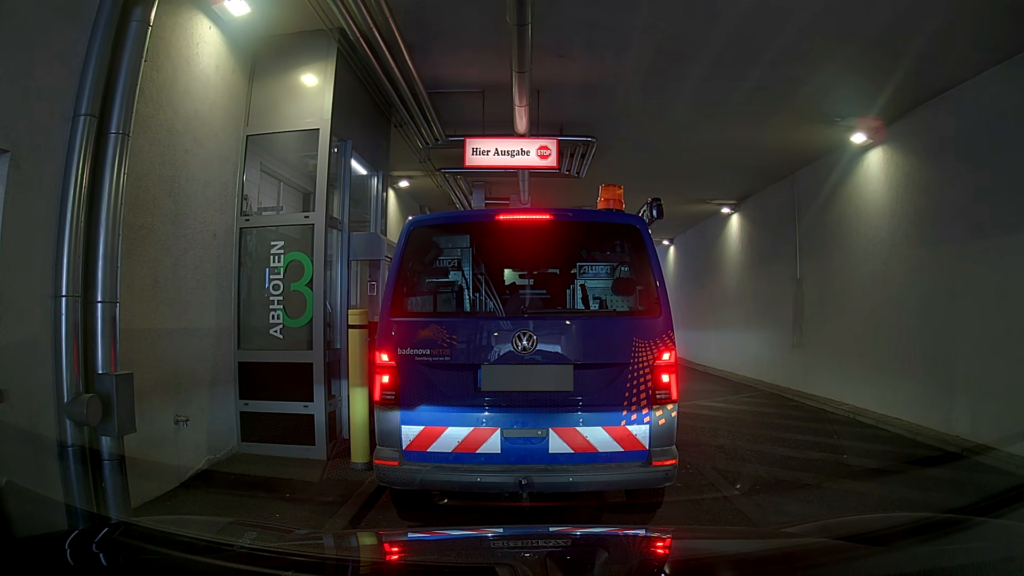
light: Day
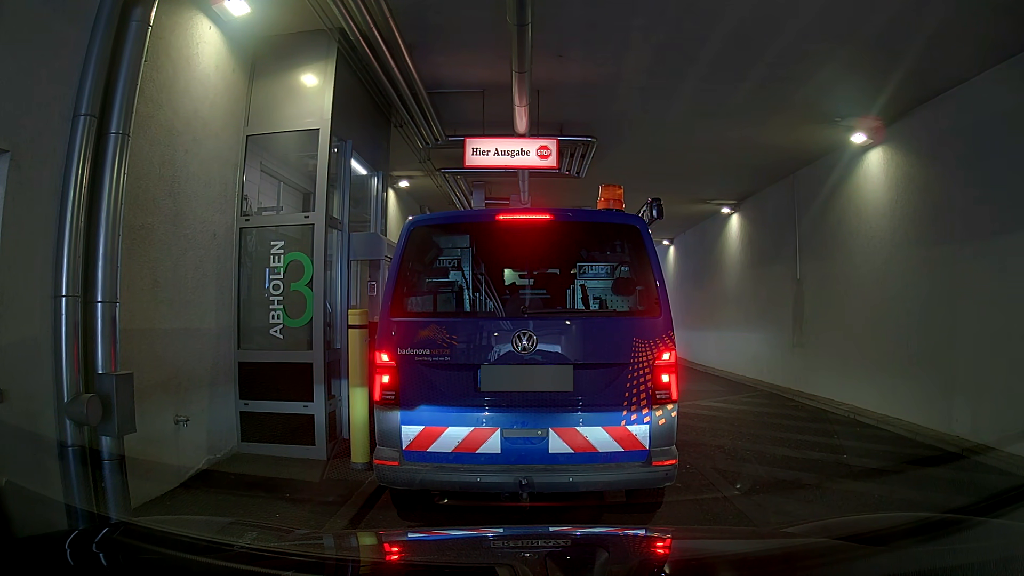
(0.0, 0.0) m; 0°
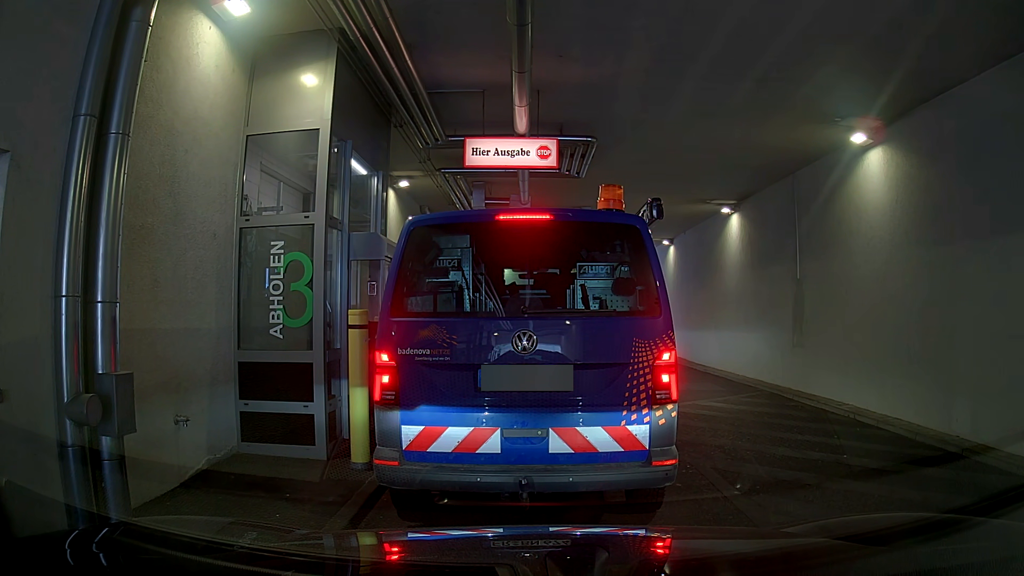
(0.0, 0.0) m; 0°
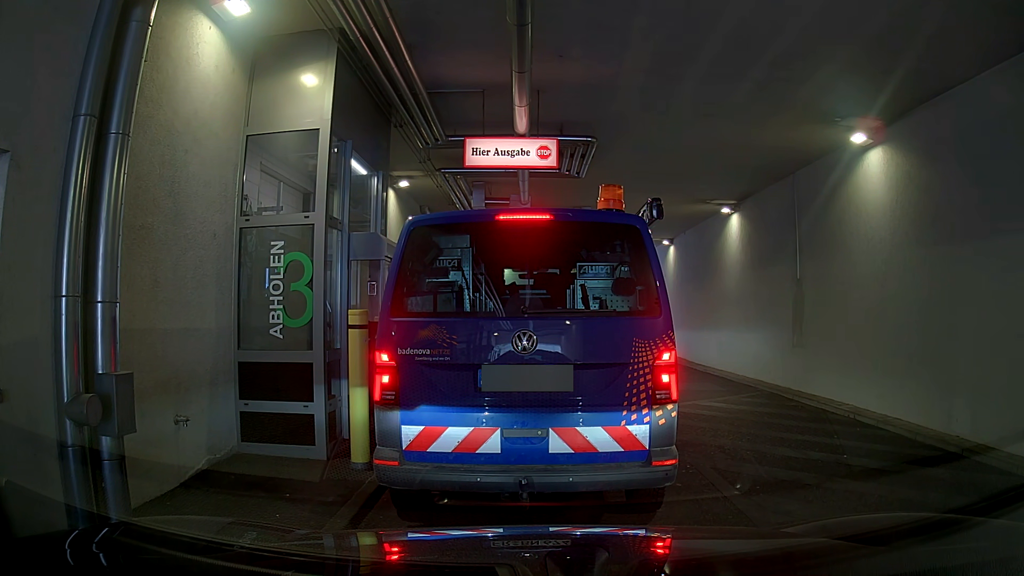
(0.0, 0.0) m; 0°
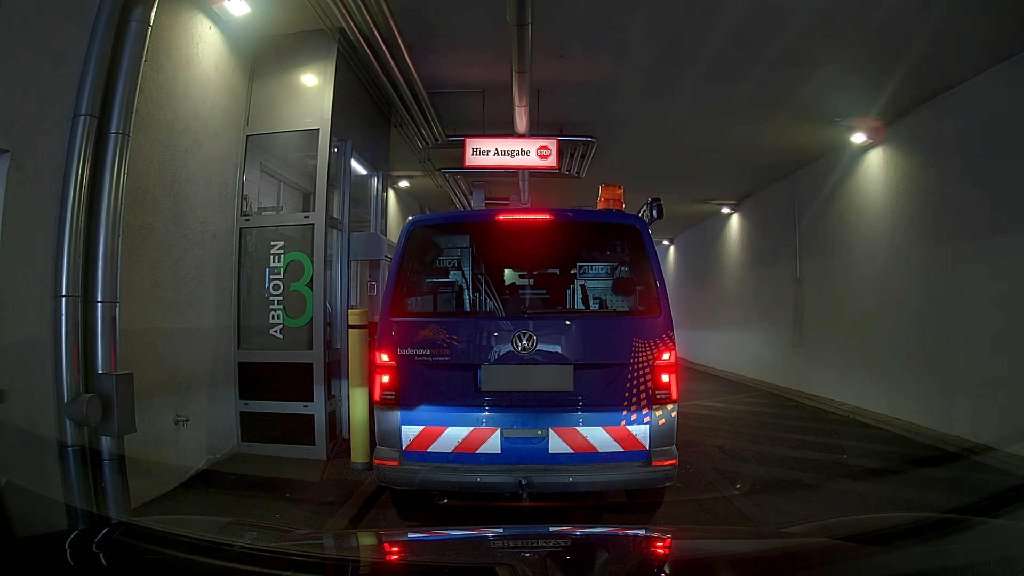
(0.0, 0.0) m; 0°
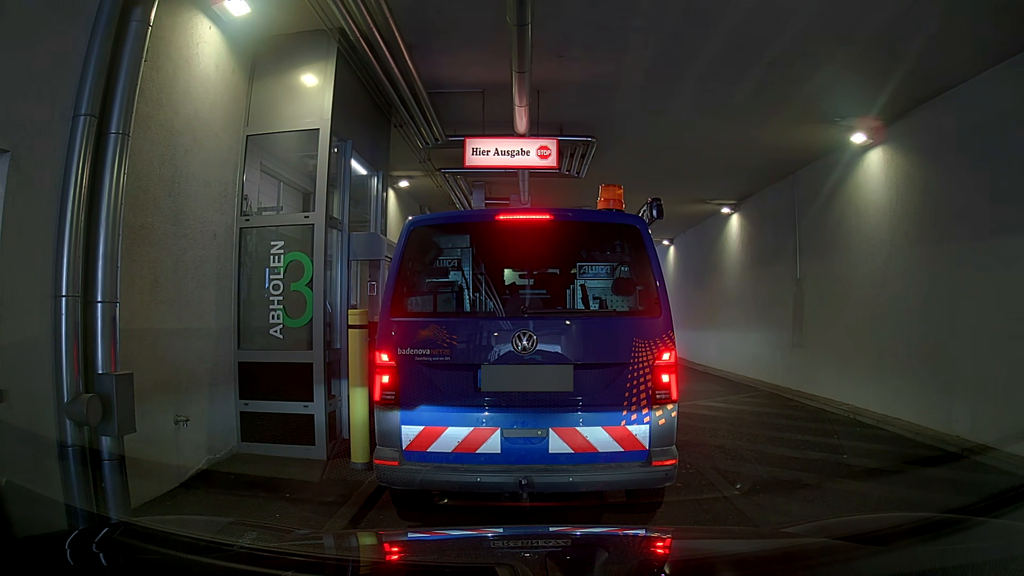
(0.0, 0.0) m; 0°
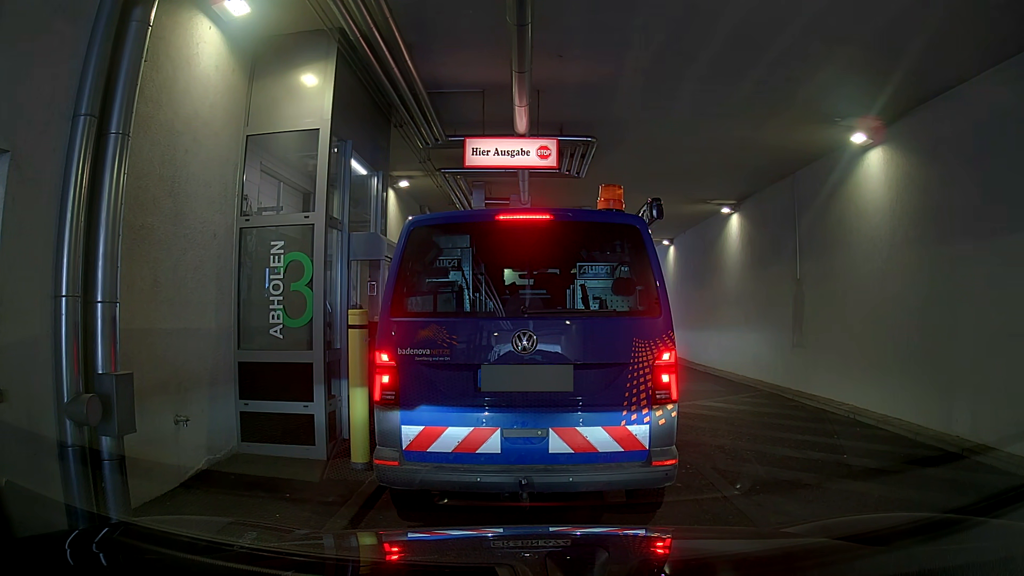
(0.0, 0.0) m; 0°
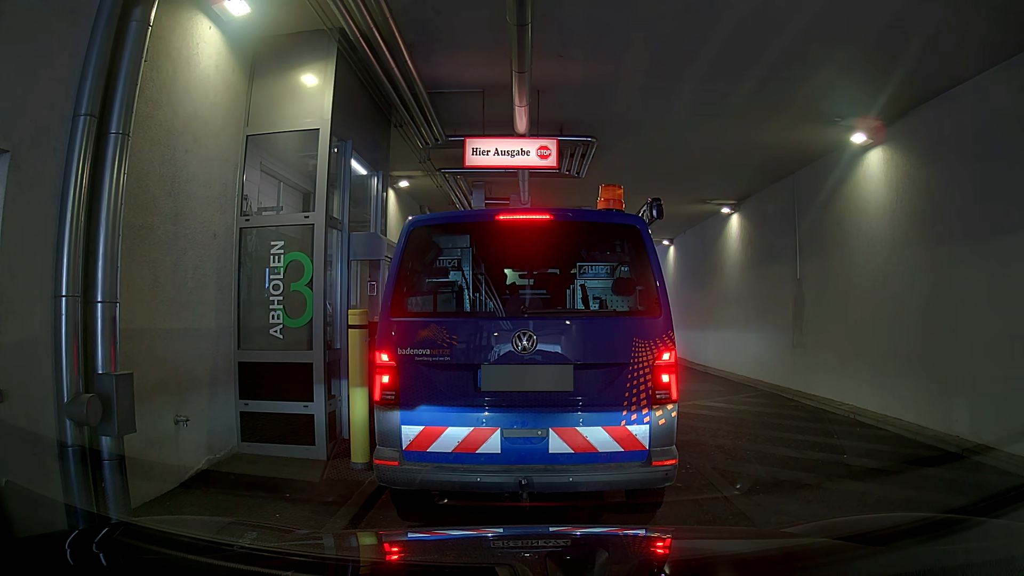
(0.0, 0.0) m; 0°
